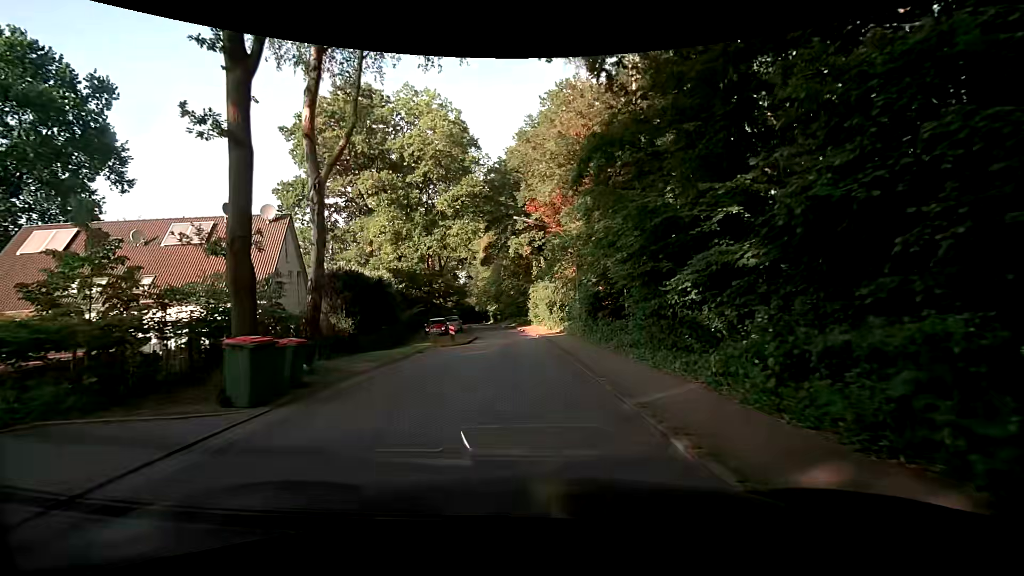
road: residential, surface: asphalt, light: Day
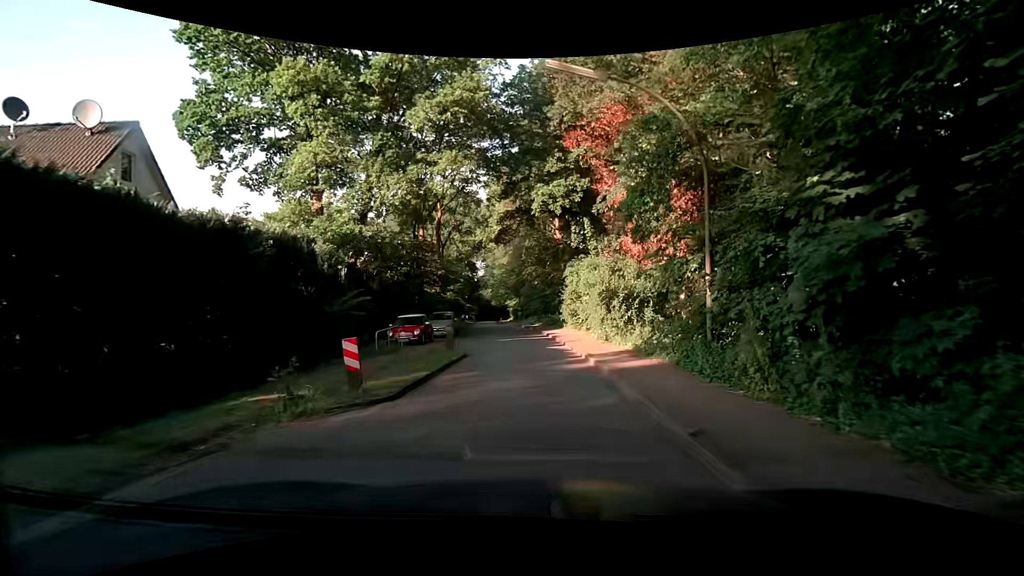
(-0.3, +16.1) m; -4°
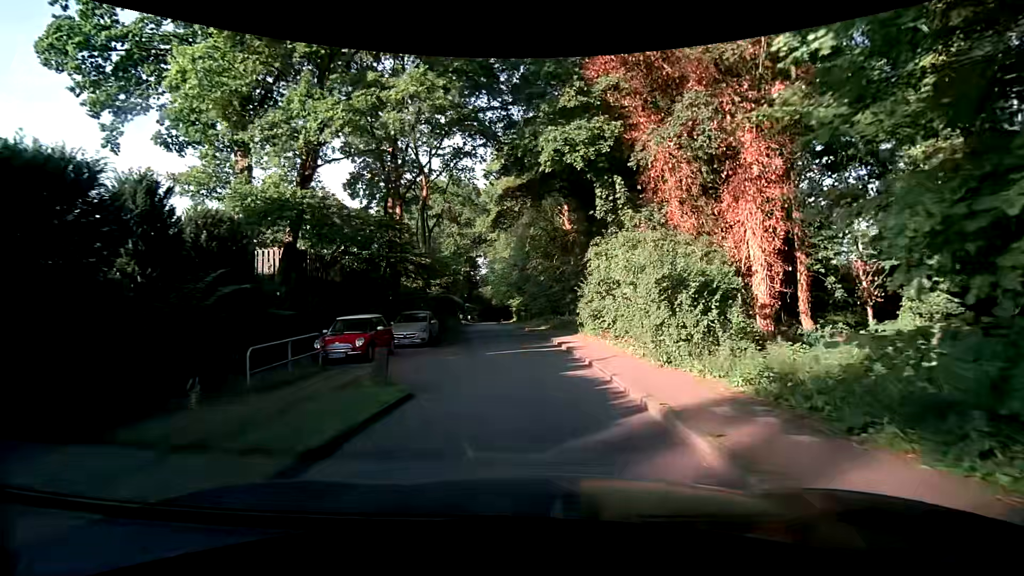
(+0.3, +8.0) m; +2°
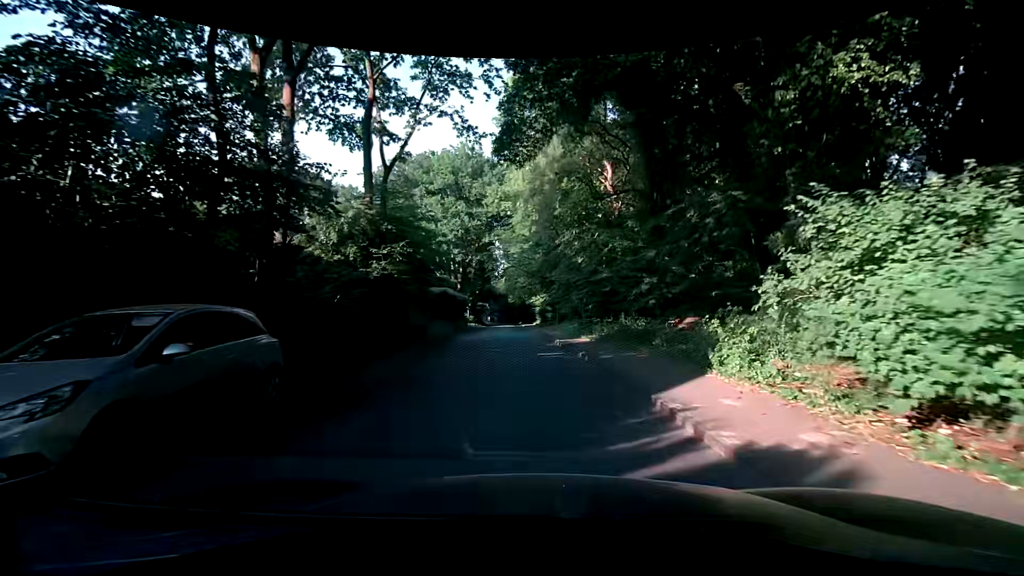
(-0.4, +16.5) m; -3°
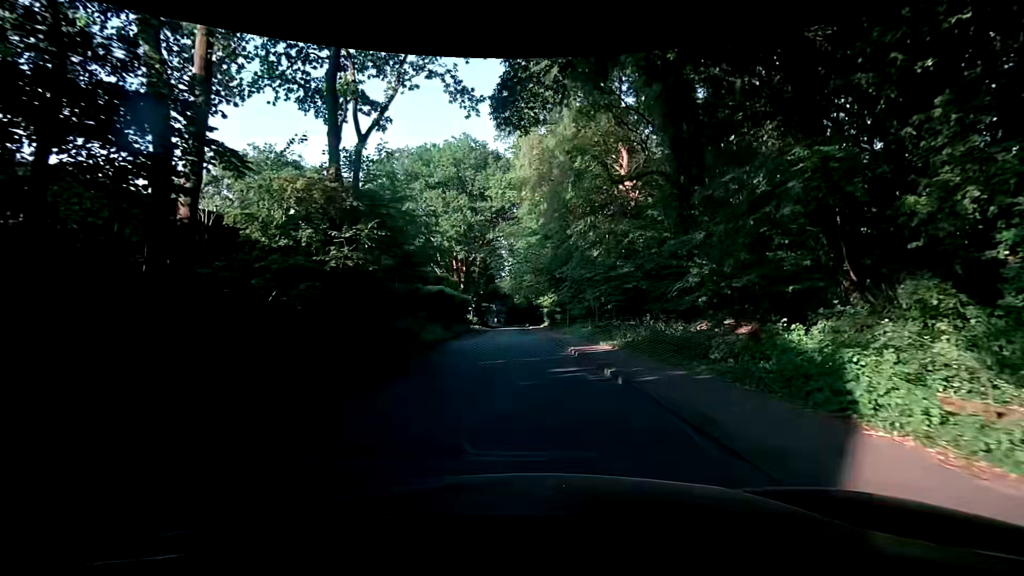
(+0.1, +4.0) m; 0°
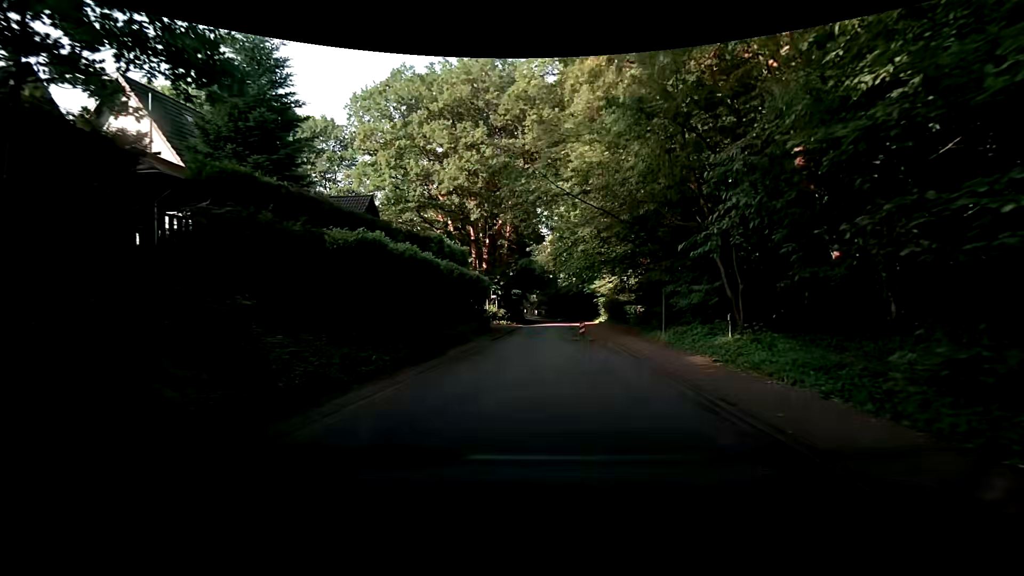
(-0.8, +18.9) m; -7°
